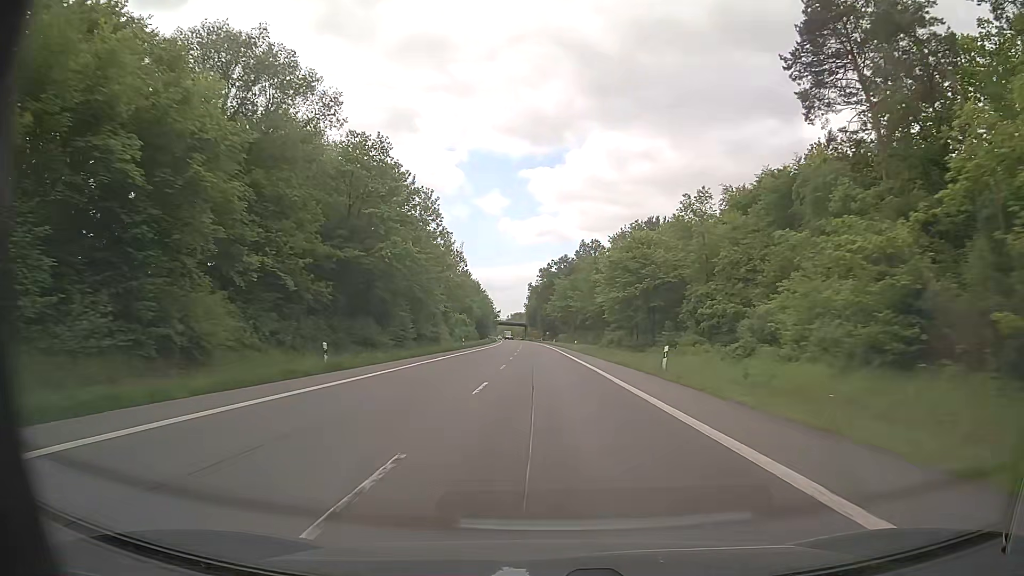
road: primary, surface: asphalt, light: Day
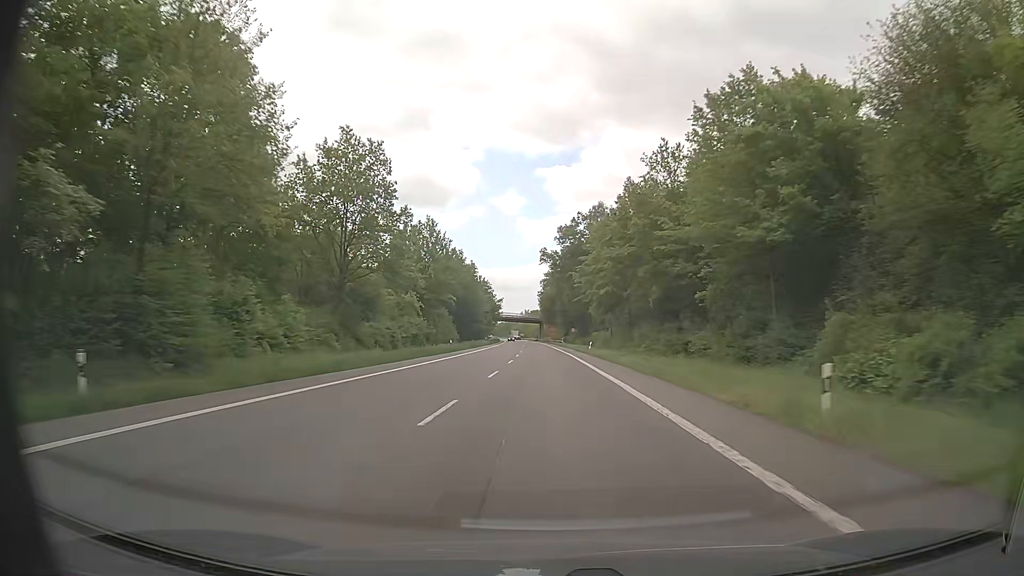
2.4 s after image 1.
(-0.9, +65.2) m; -2°
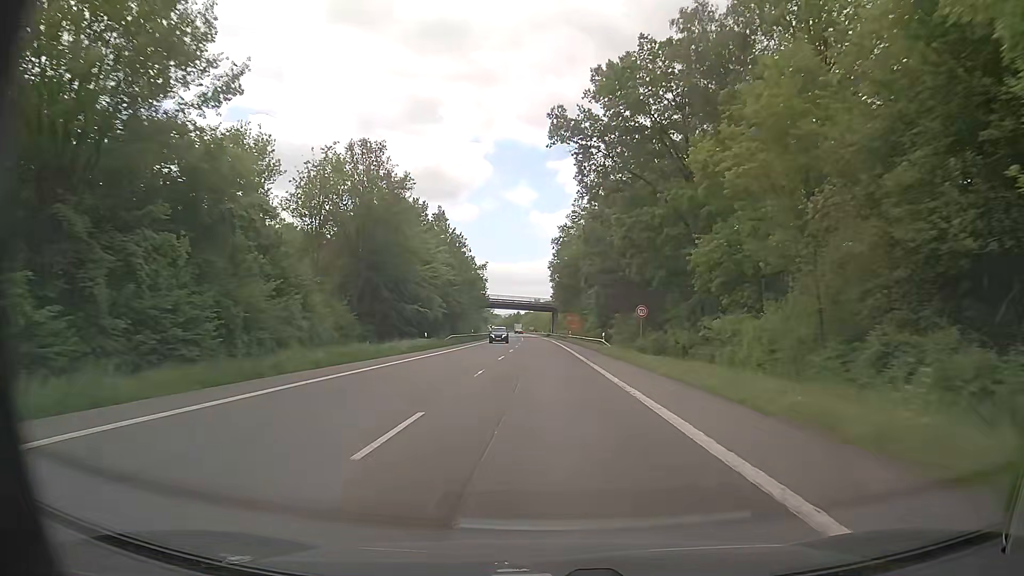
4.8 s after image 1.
(-0.2, +62.2) m; -1°
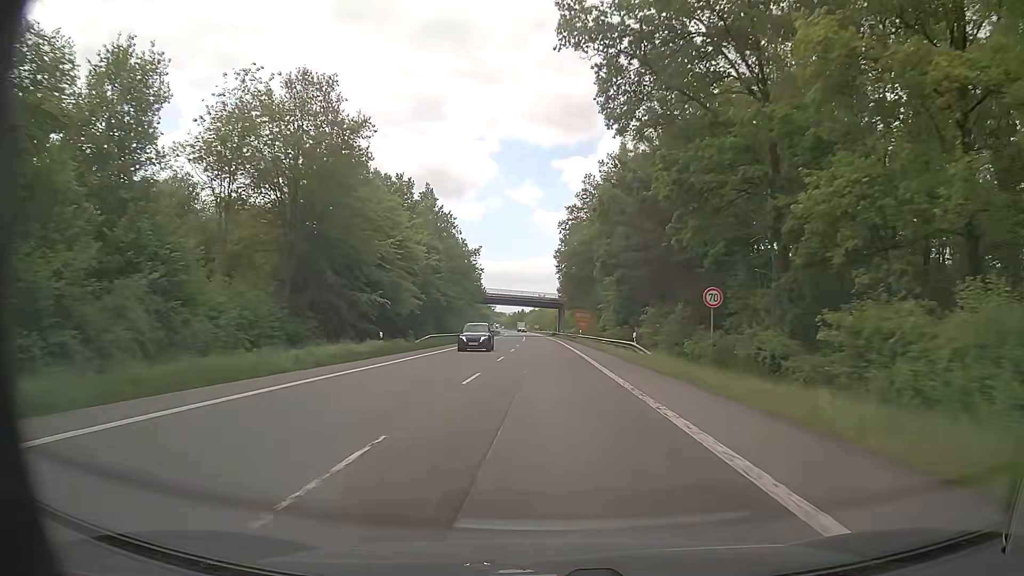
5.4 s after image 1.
(-0.1, +14.2) m; -1°
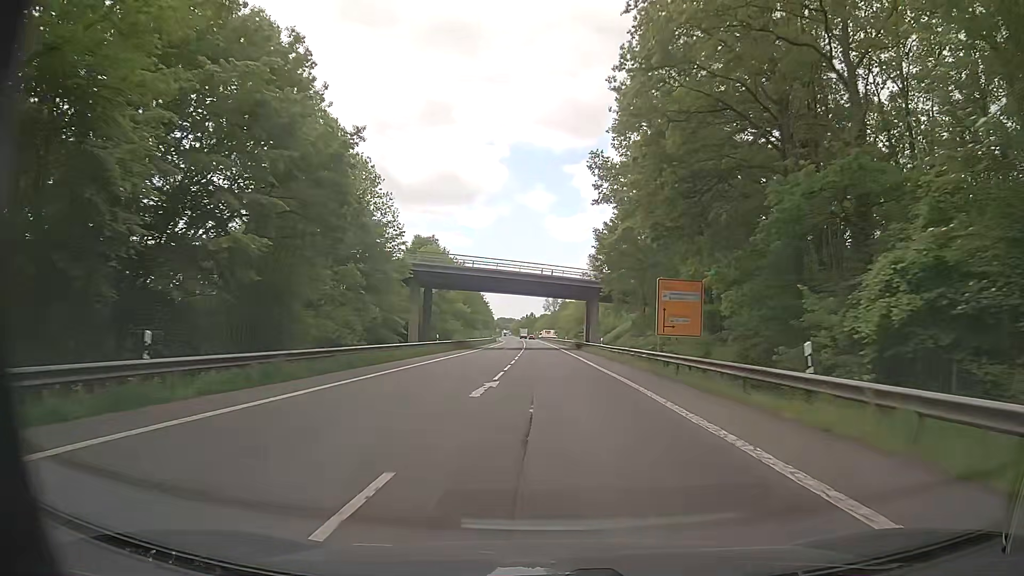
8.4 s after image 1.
(-0.9, +60.5) m; -1°
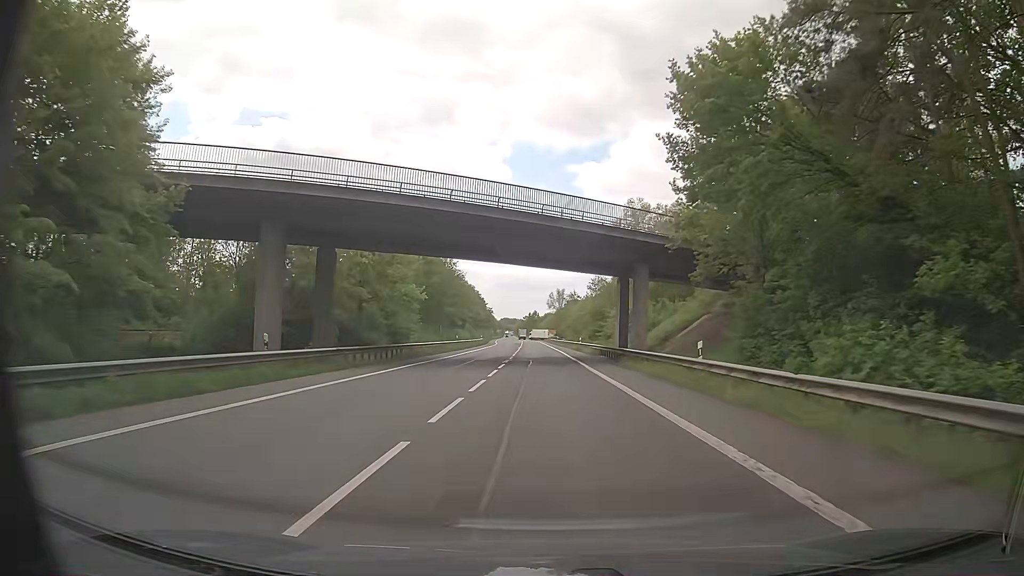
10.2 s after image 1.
(-0.2, +34.1) m; -1°
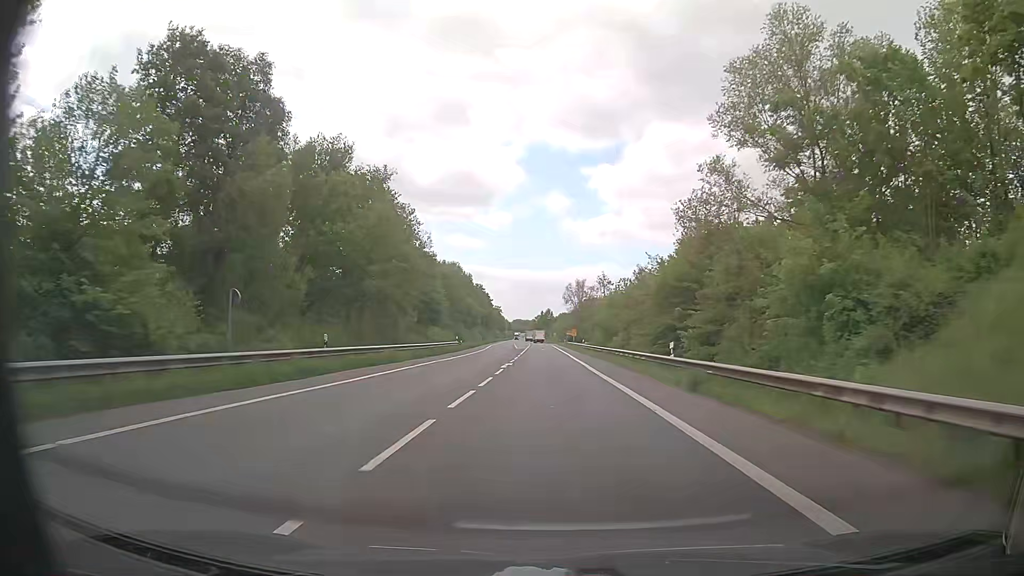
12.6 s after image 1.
(+0.3, +45.8) m; +2°
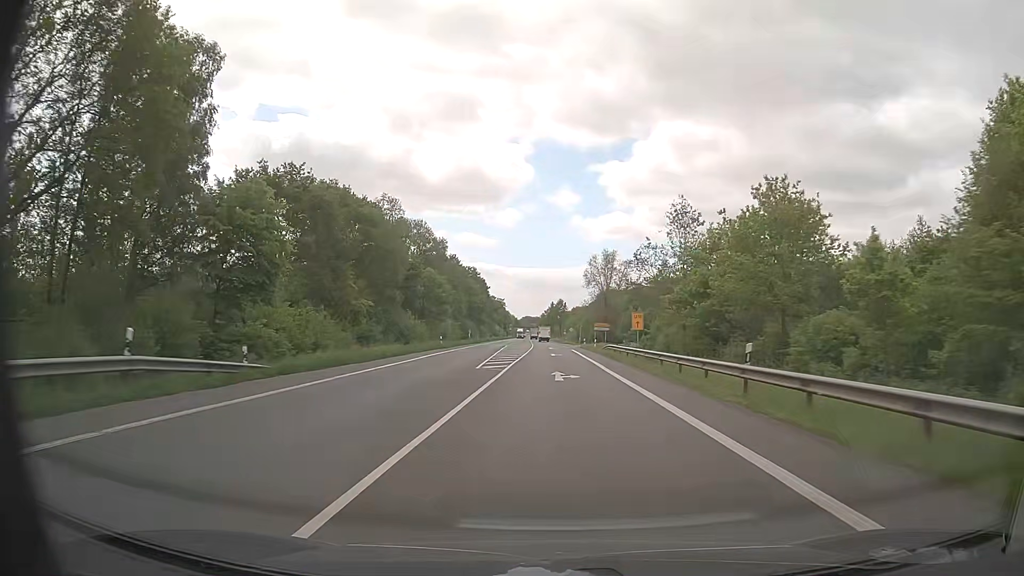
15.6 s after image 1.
(-3.1, +57.1) m; -4°
(0, +10) (0, +20) (0, +30) (0, +40) (0, +50) (0, +60) (0, +70) (0, +80) (0, +90) (0, +100) m
